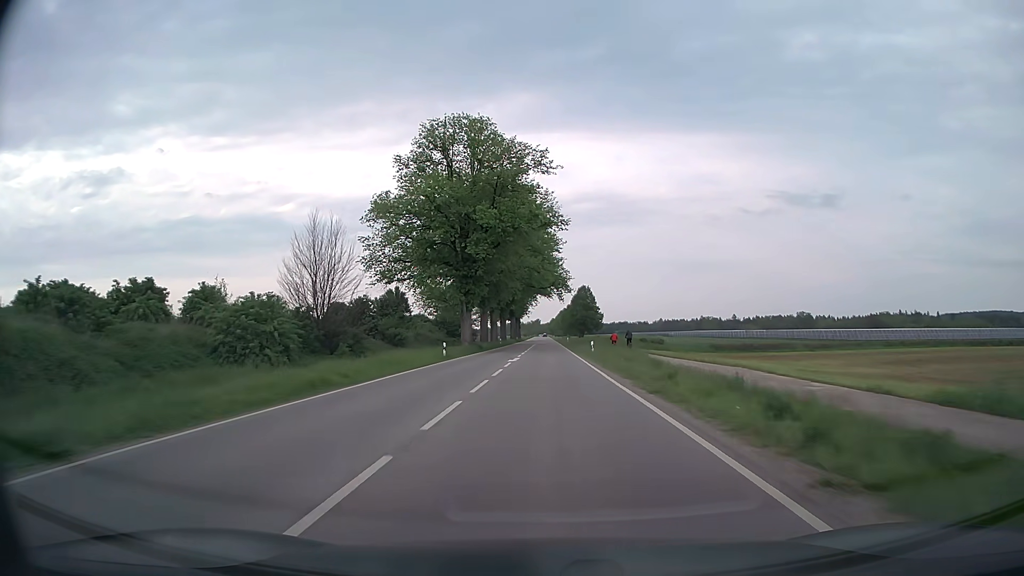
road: secondary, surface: asphalt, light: Day
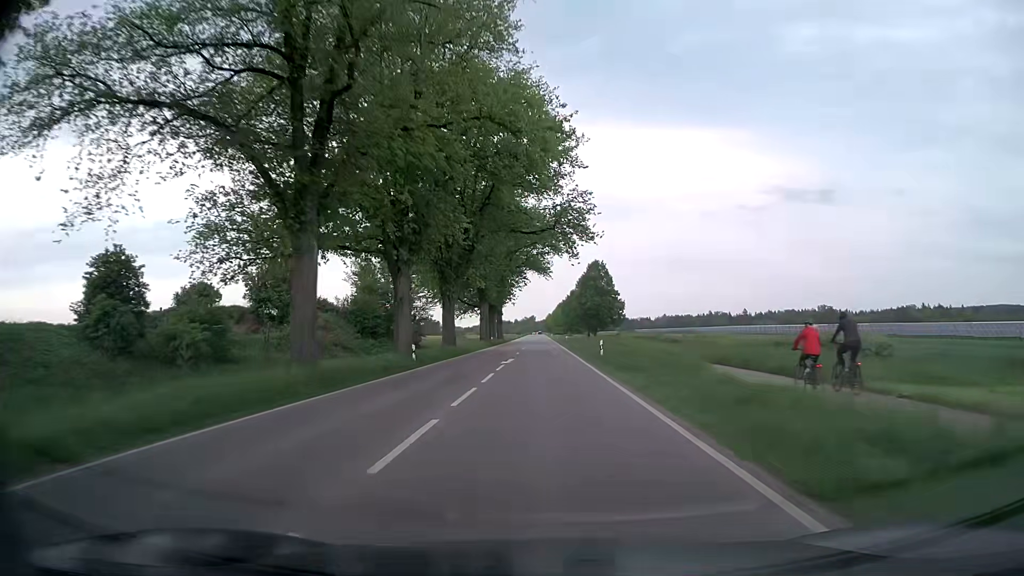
(+0.3, +57.0) m; +1°
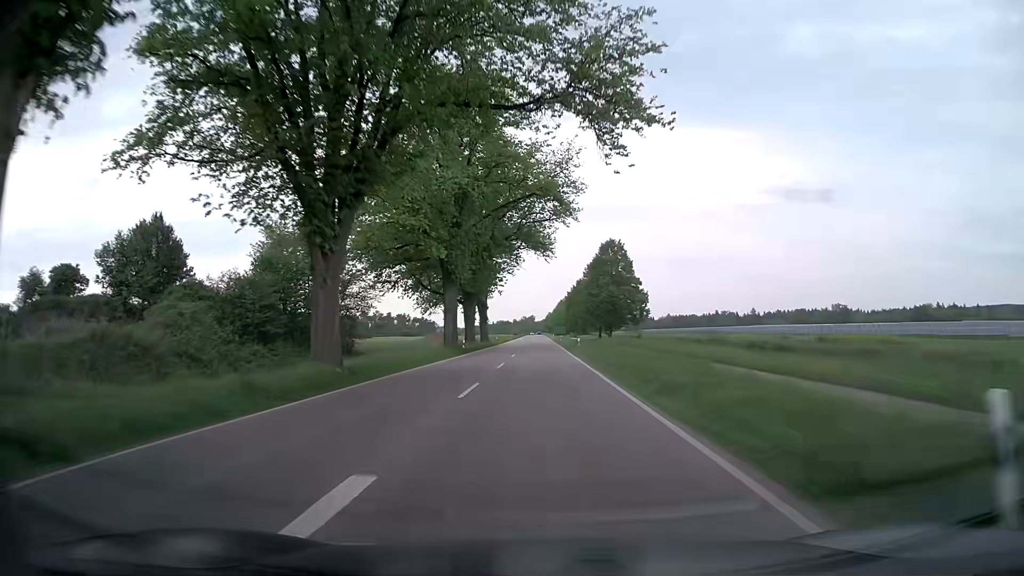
(-0.1, +28.5) m; 0°
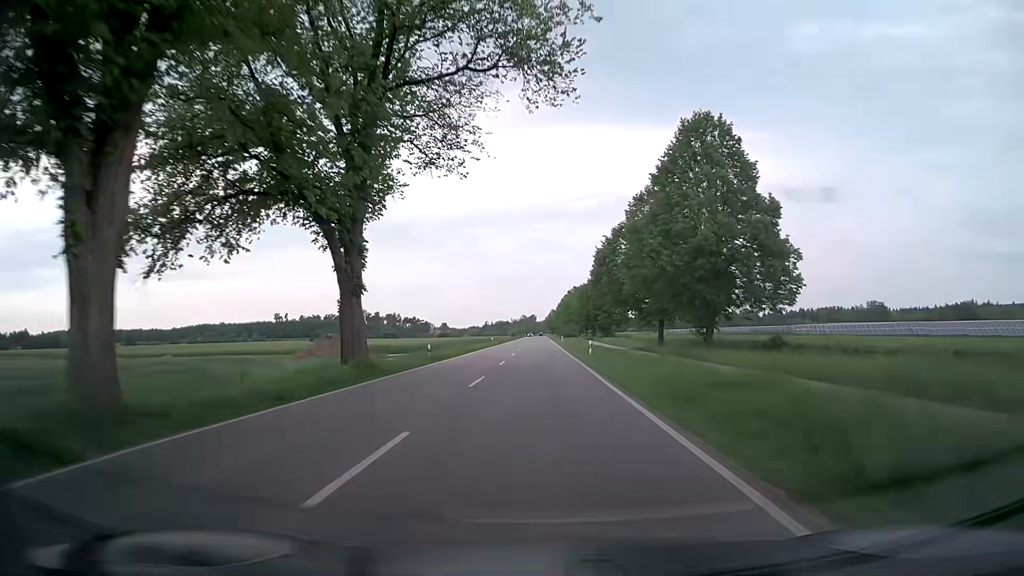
(-0.2, +56.8) m; 0°
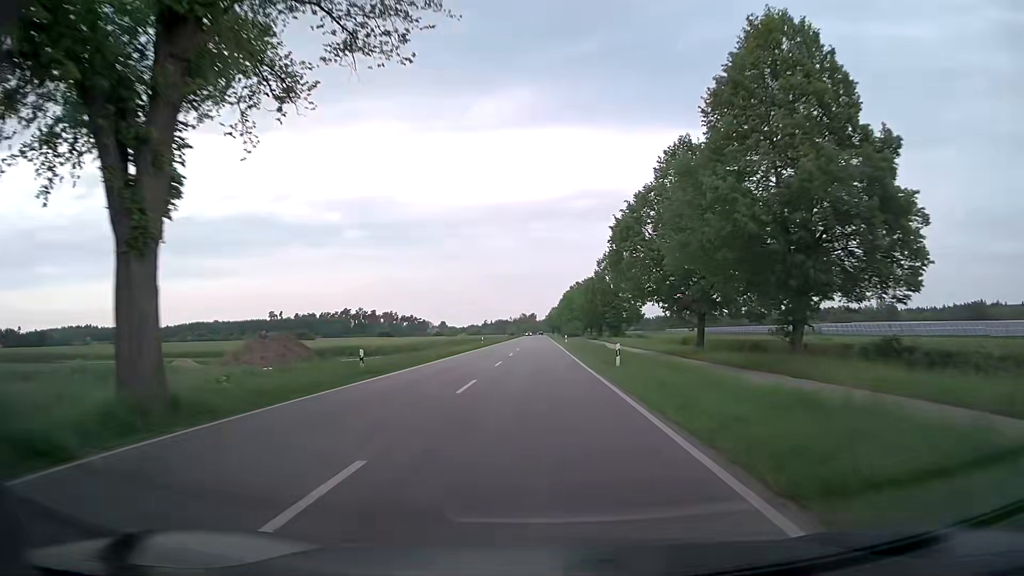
(0.0, +14.2) m; 0°
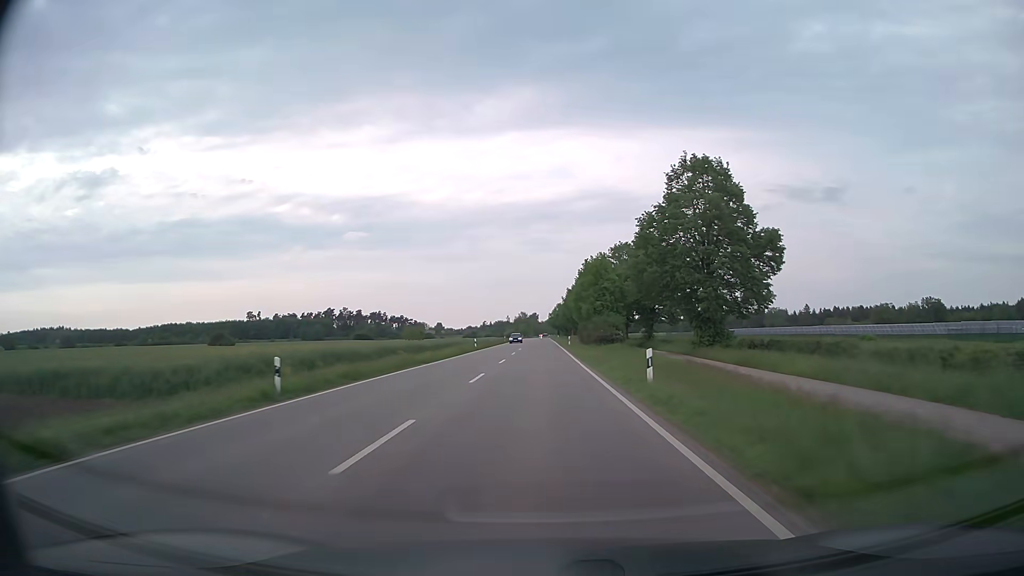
(0.0, +56.7) m; 0°
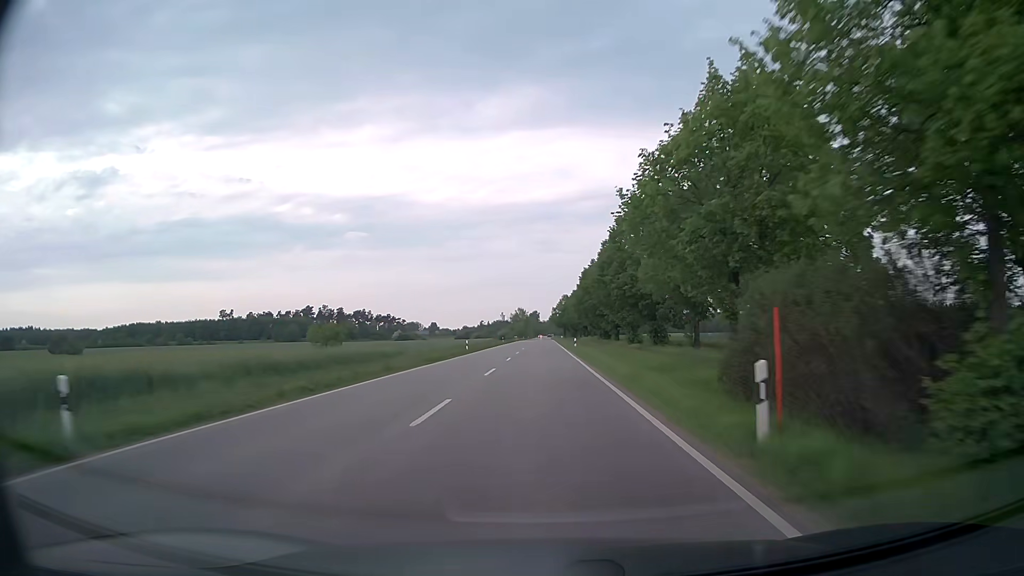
(0.0, +56.7) m; 0°
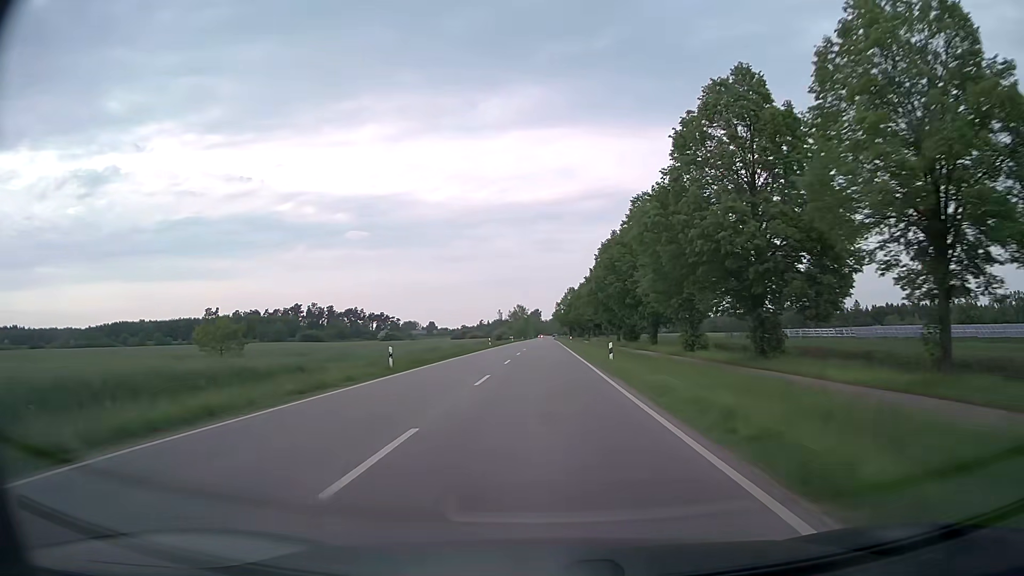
(-0.1, +28.4) m; 0°
(0, +10) (0, +20) (0, +30) (0, +40) (0, +50) (0, +60) (0, +70) (0, +80) (0, +90) (0, +100) m
